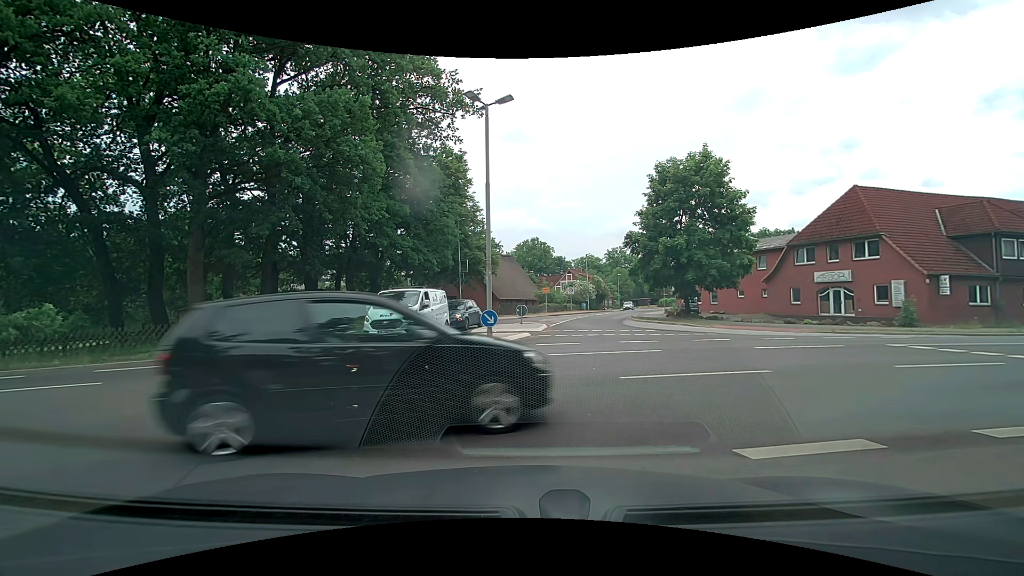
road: residential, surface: asphalt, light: Day
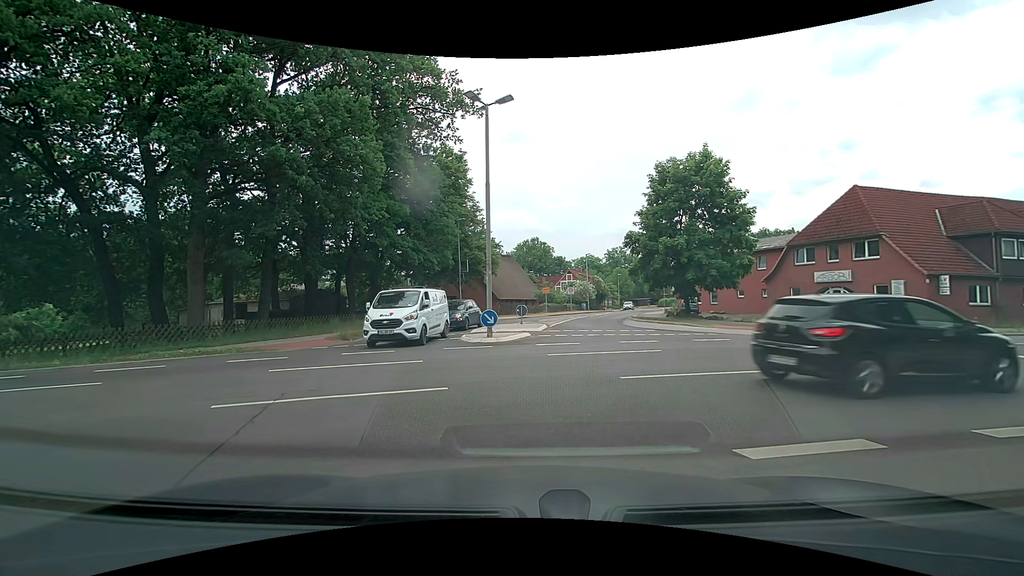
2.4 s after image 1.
(0.0, 0.0) m; 0°
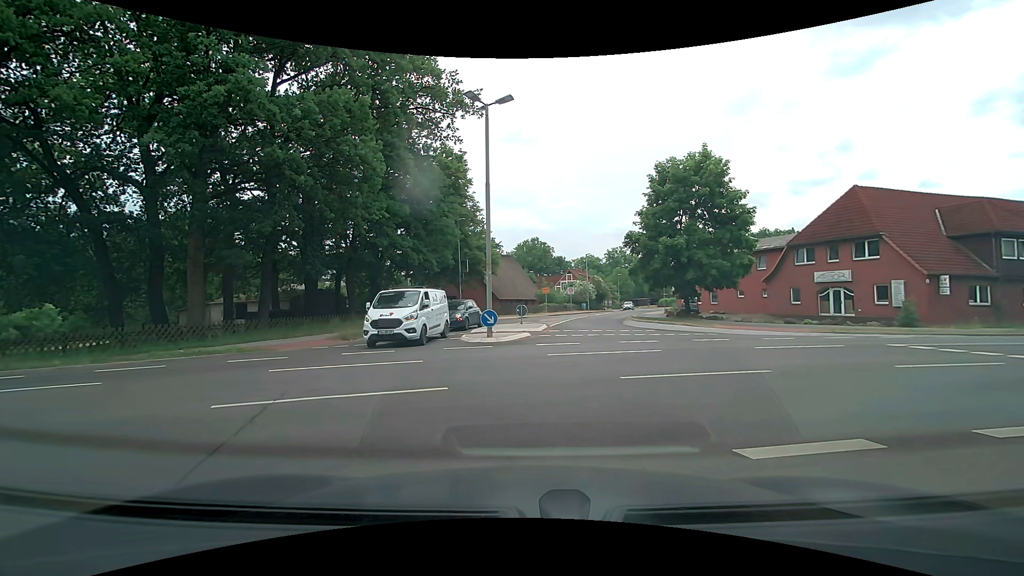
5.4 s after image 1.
(0.0, 0.0) m; 0°
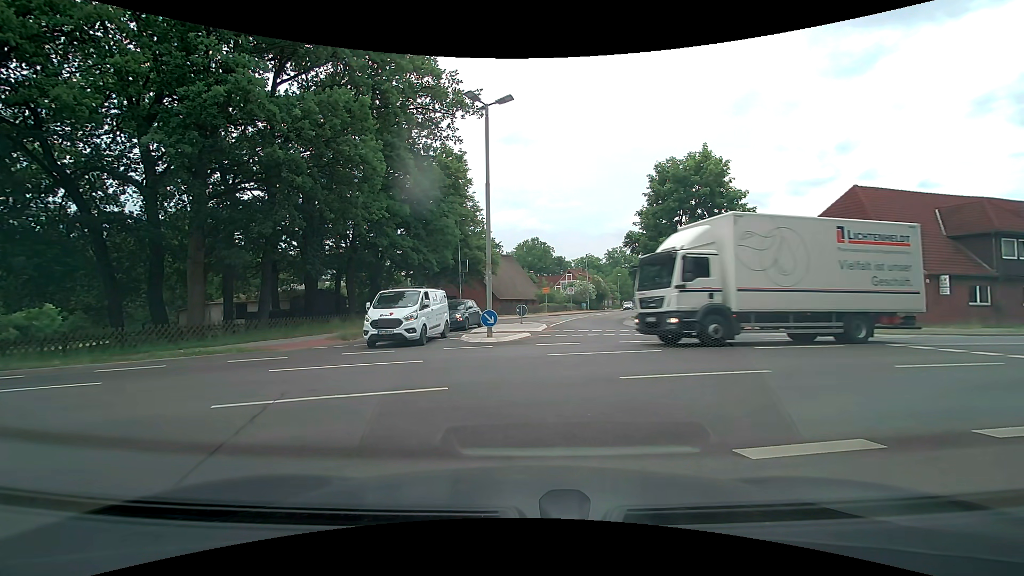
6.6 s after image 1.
(0.0, 0.0) m; 0°
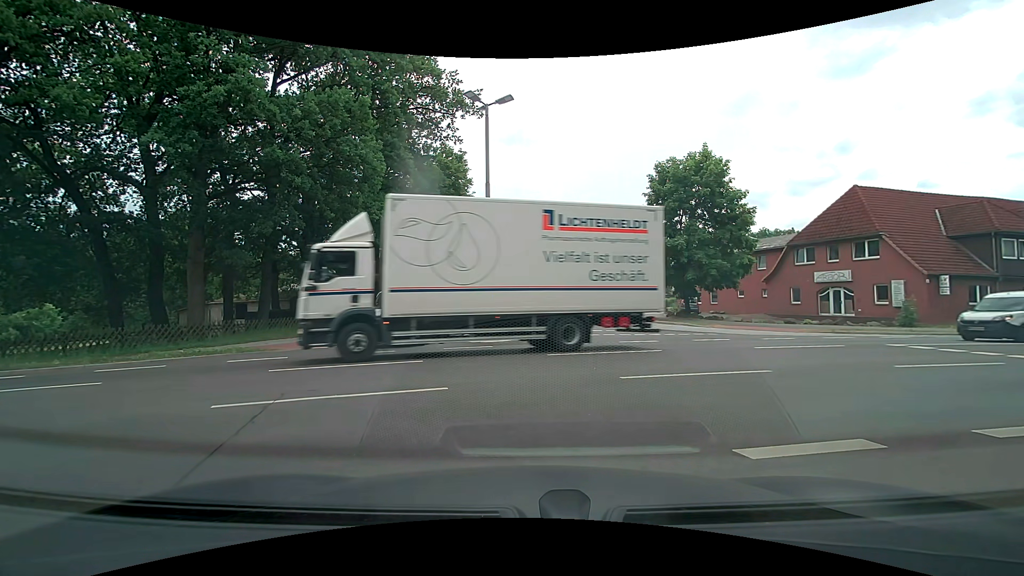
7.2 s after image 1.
(0.0, 0.0) m; 0°
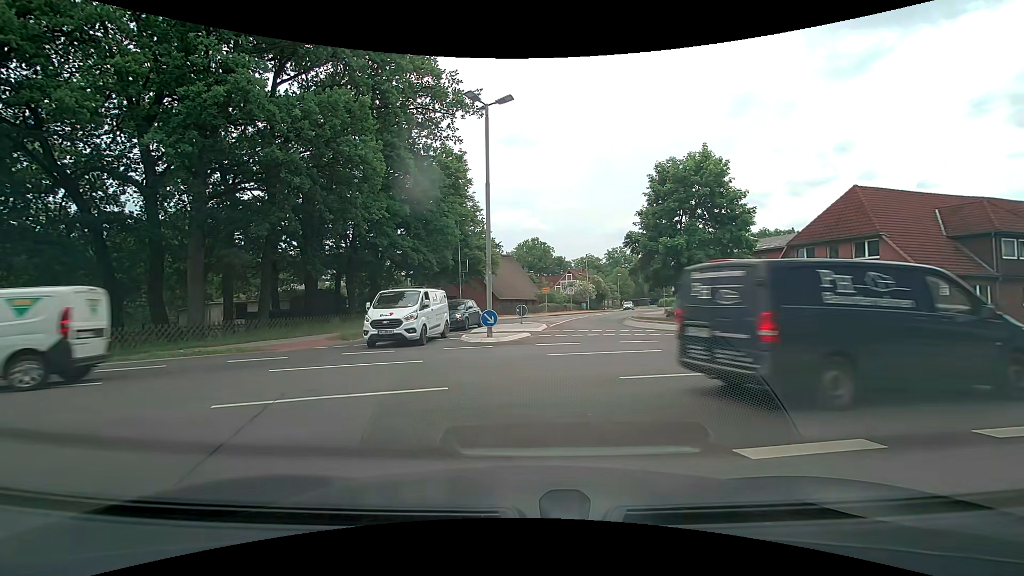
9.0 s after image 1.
(0.0, 0.0) m; 0°
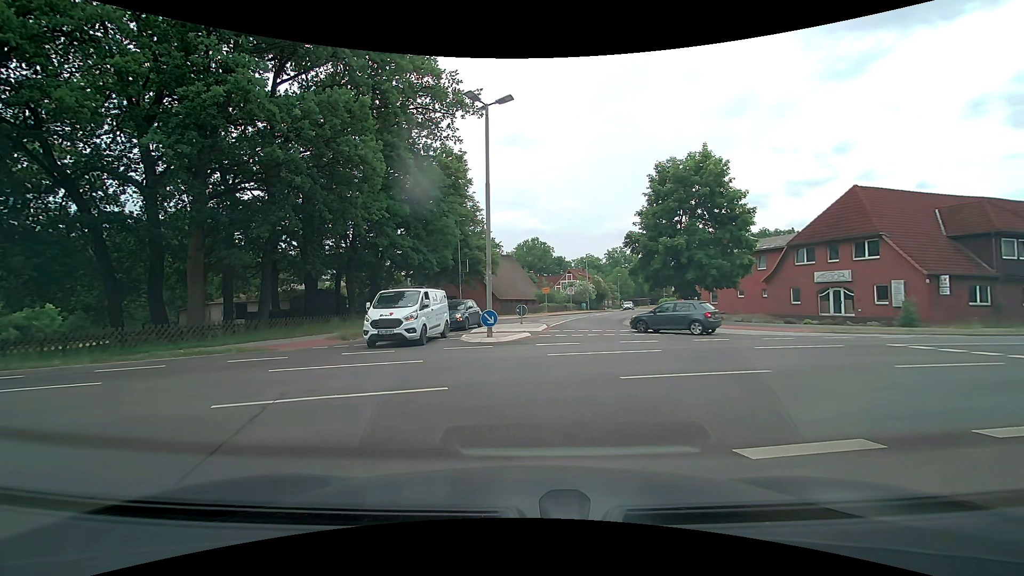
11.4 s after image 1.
(0.0, 0.0) m; 0°
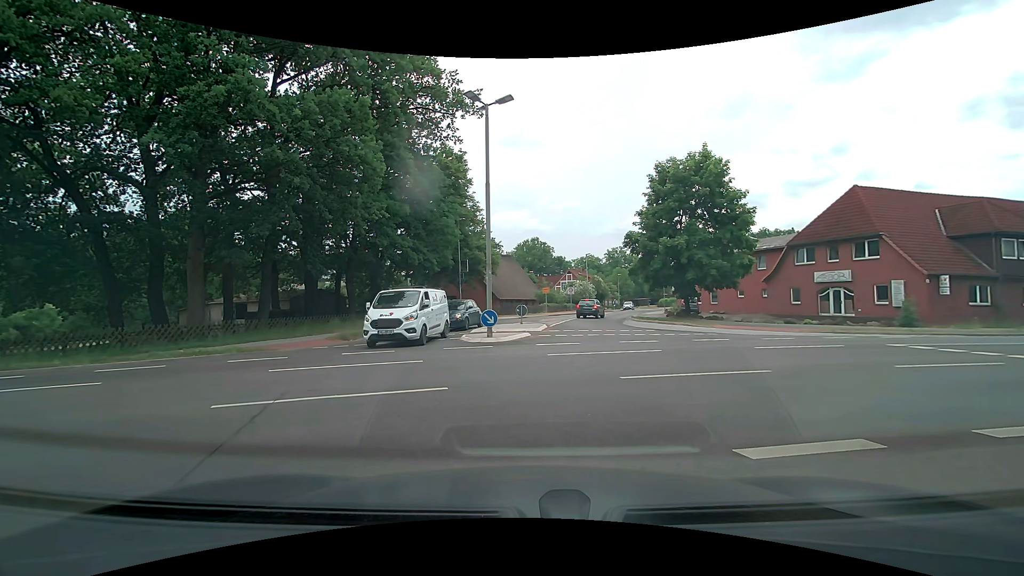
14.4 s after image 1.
(0.0, 0.0) m; 0°
(-4, +9) (-13, +11) (-23, +9) (-33, +6) (-42, +4) (-52, +1) (-61, -2) (-71, -5) (-80, -8) (-90, -11) m
